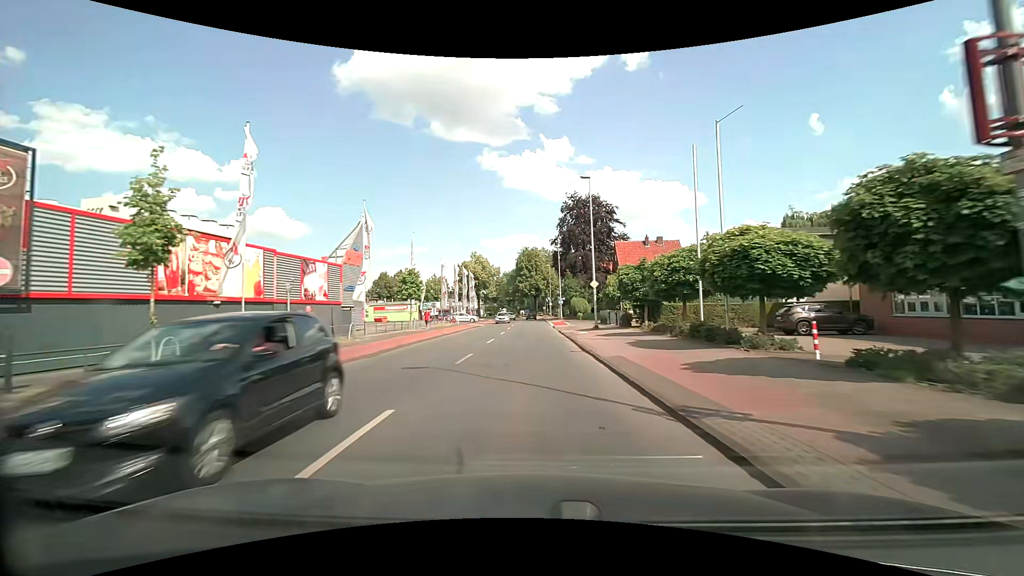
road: tertiary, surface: asphalt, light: Day
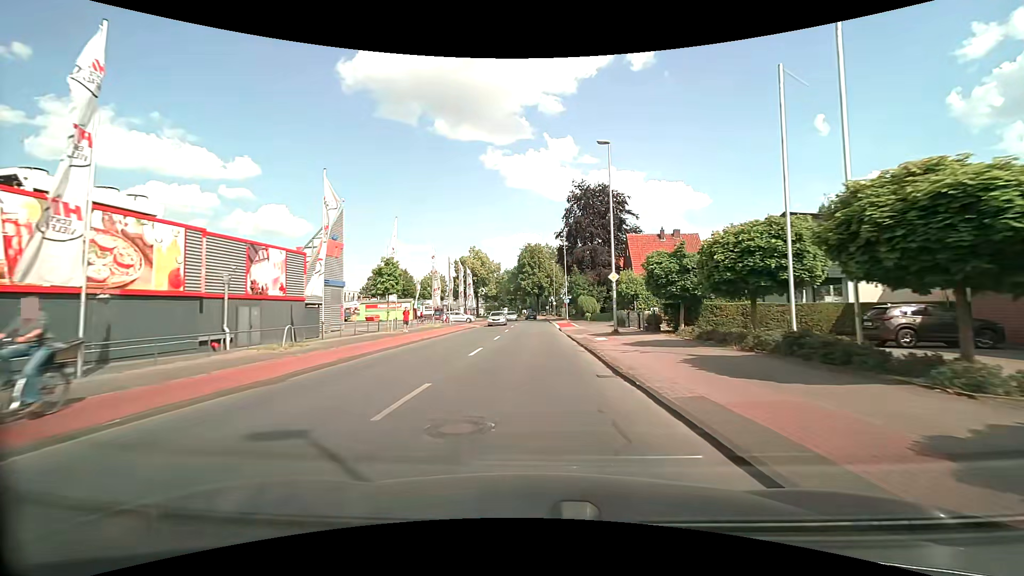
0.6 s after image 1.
(0.0, +6.8) m; 0°
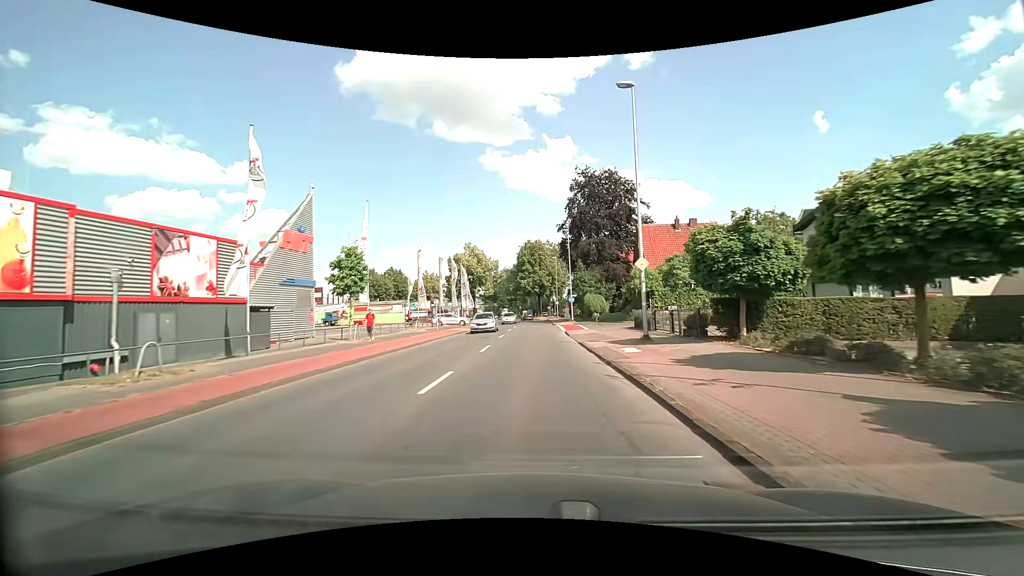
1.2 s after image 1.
(0.0, +6.7) m; 0°
(0, +10) (0, +20) (0, +30) (0, +40) (0, +50) (0, +60) (0, +70) (0, +80) (-1, +90) (-4, +100) m
